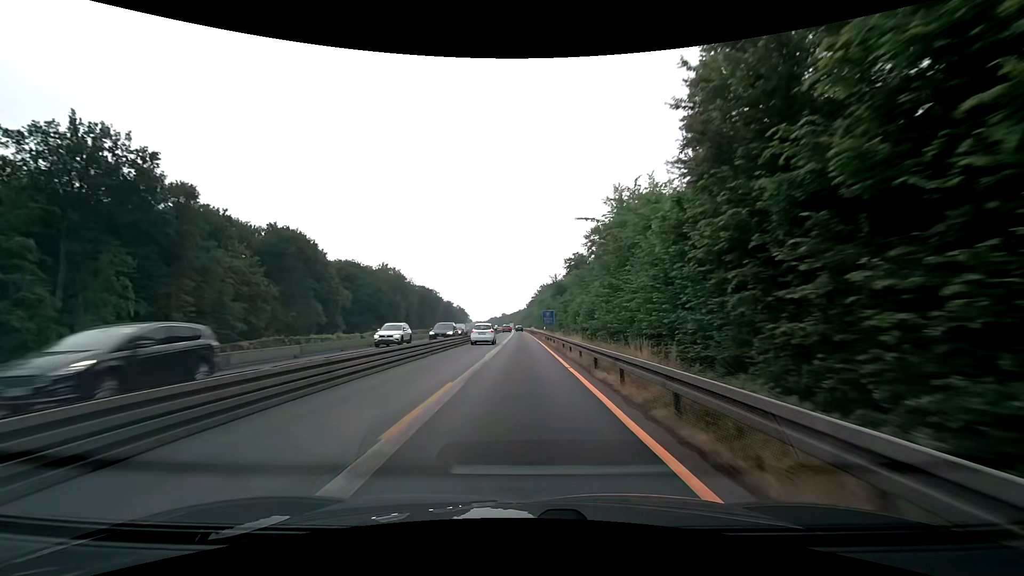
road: motorway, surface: asphalt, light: Day
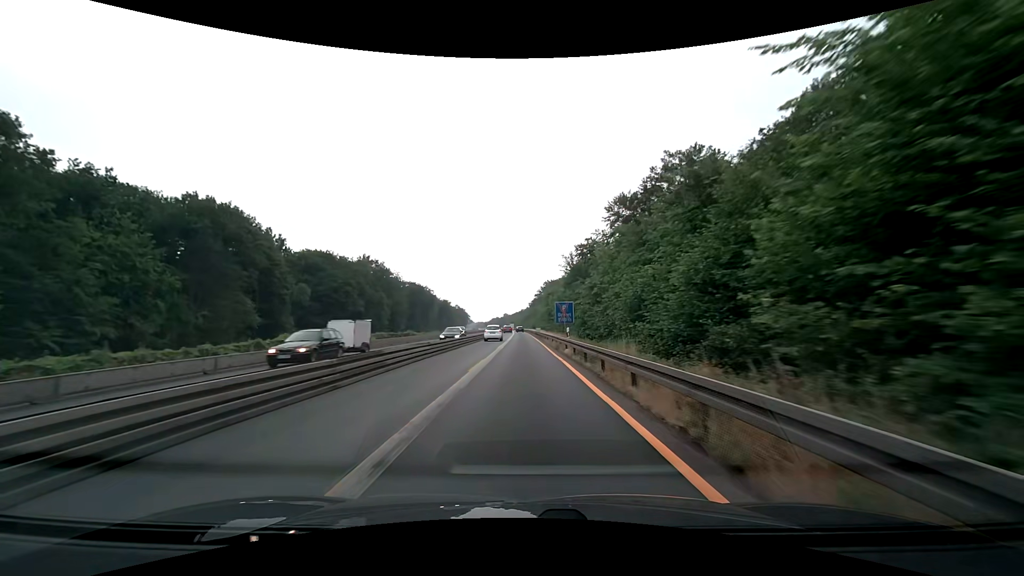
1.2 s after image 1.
(-0.1, +25.0) m; 0°
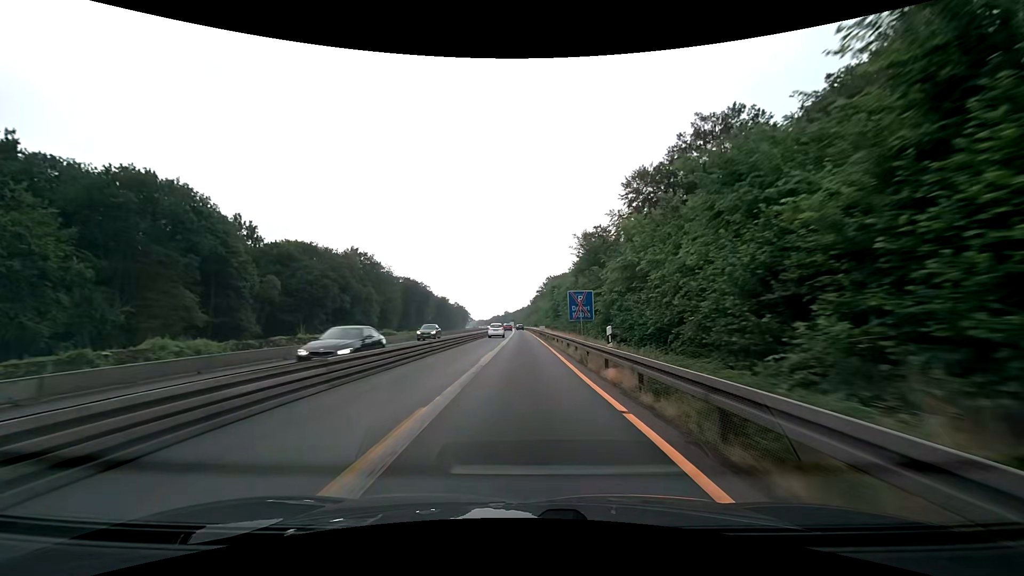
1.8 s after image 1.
(0.0, +12.5) m; 0°
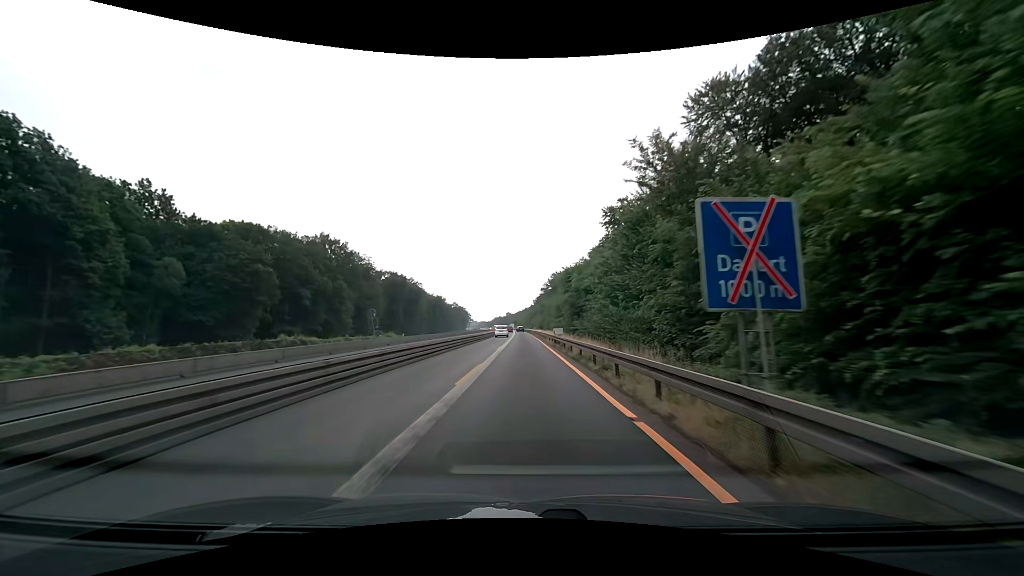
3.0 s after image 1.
(-0.1, +25.0) m; 0°
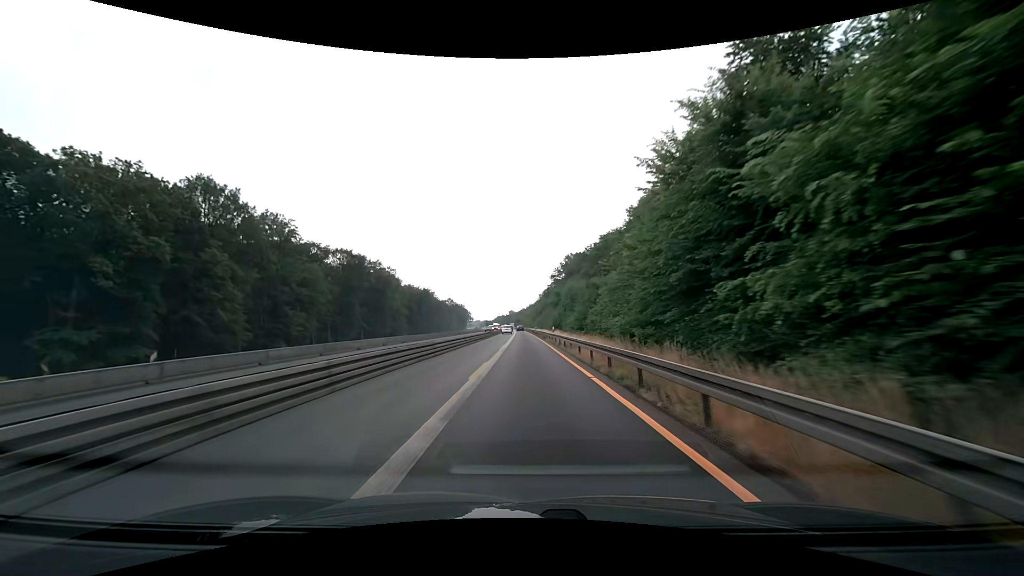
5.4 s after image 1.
(-0.3, +50.1) m; -1°
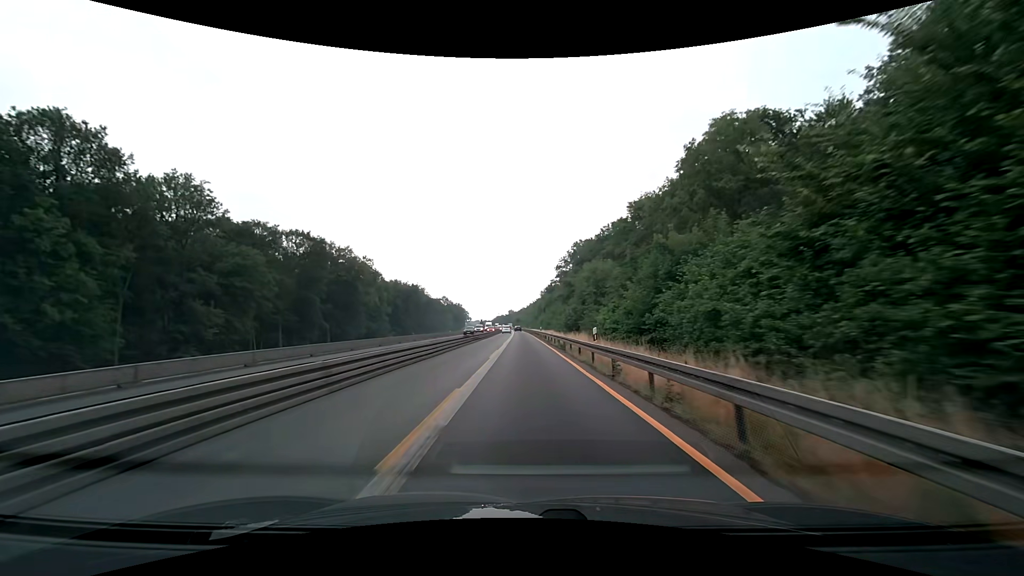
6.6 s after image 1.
(-0.1, +25.0) m; 0°
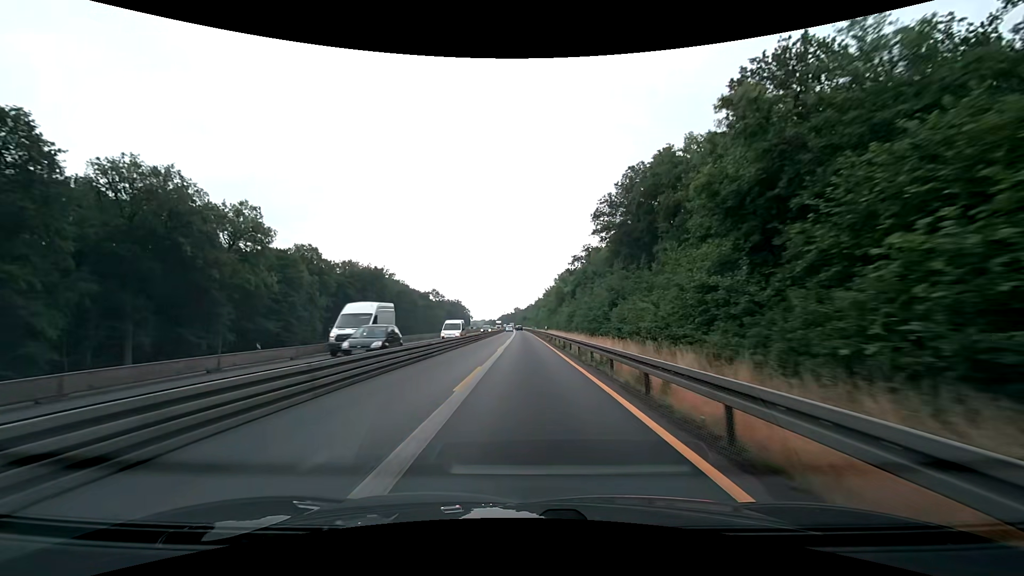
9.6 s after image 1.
(-0.4, +62.6) m; -1°
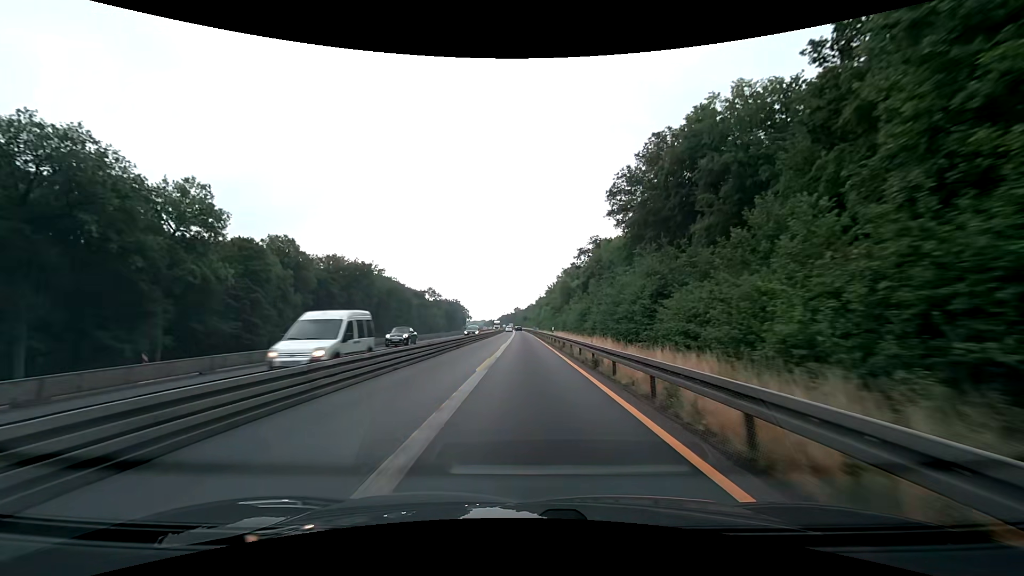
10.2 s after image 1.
(0.0, +12.5) m; 0°
(0, +10) (0, +20) (0, +30) (0, +40) (0, +50) (0, +60) (0, +70) (0, +80) (0, +90) (-1, +100) m
